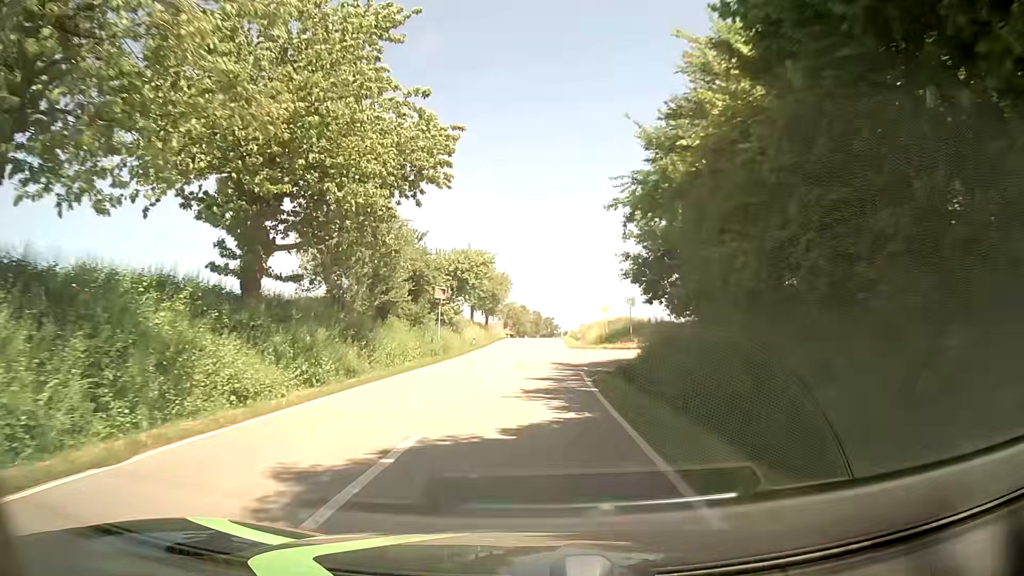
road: tertiary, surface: asphalt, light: Day
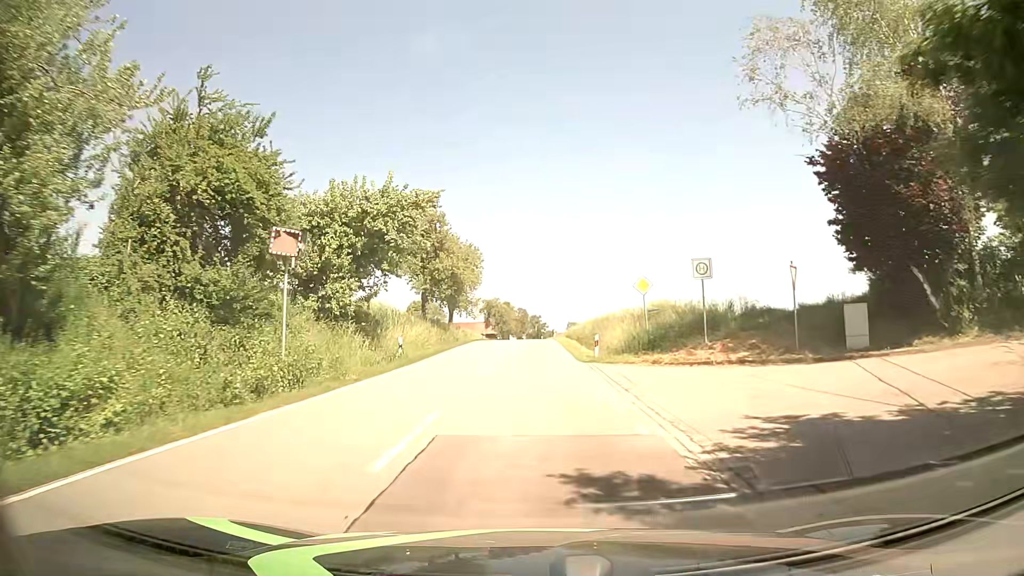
(+0.4, +22.2) m; +2°
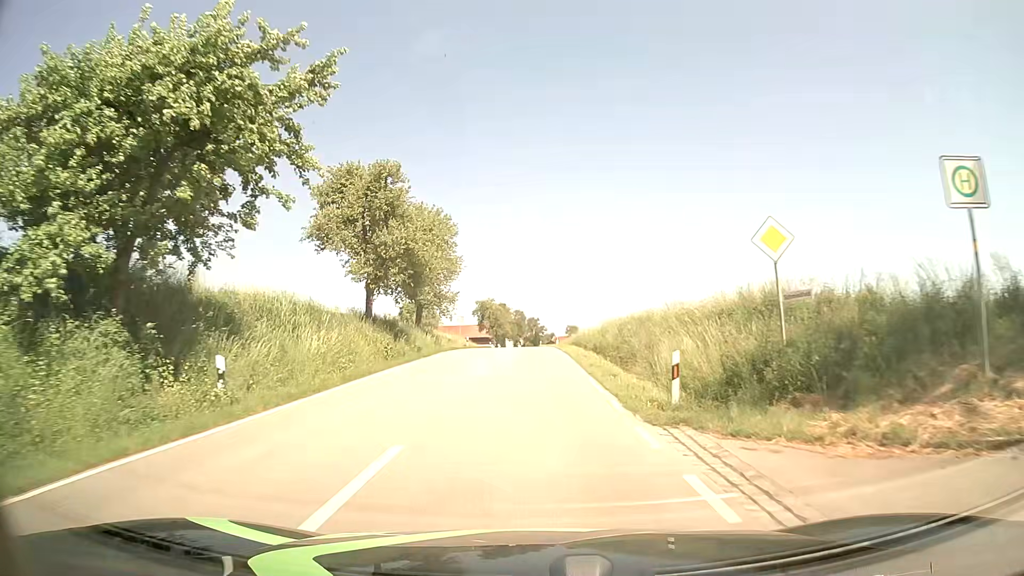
(0.0, +14.8) m; 0°
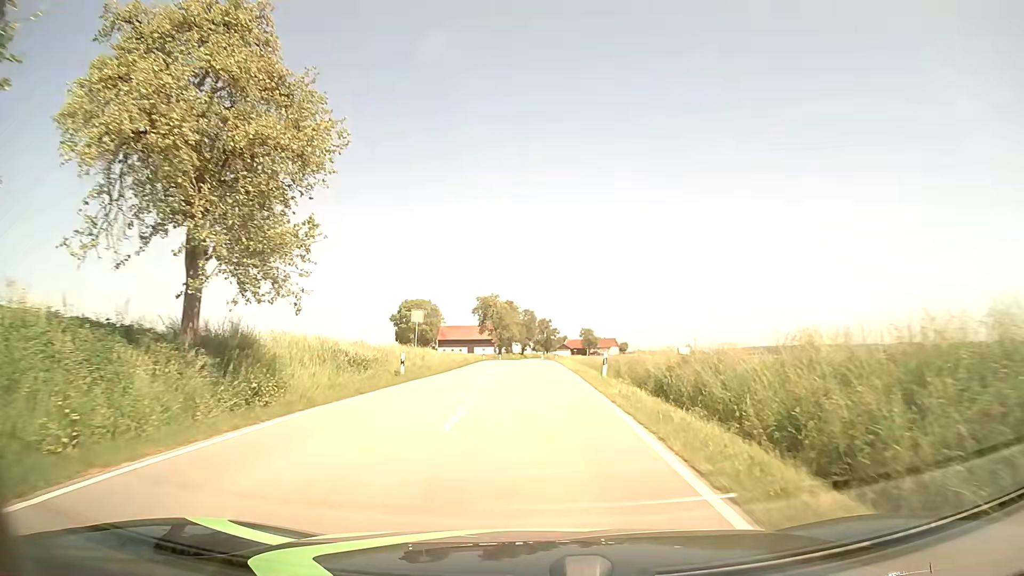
(-0.3, +29.7) m; -1°
(0, +10) (0, +20) (0, +30) (0, +40) (0, +50) (0, +60) (0, +70) (0, +80) (0, +90) (0, +100) m
